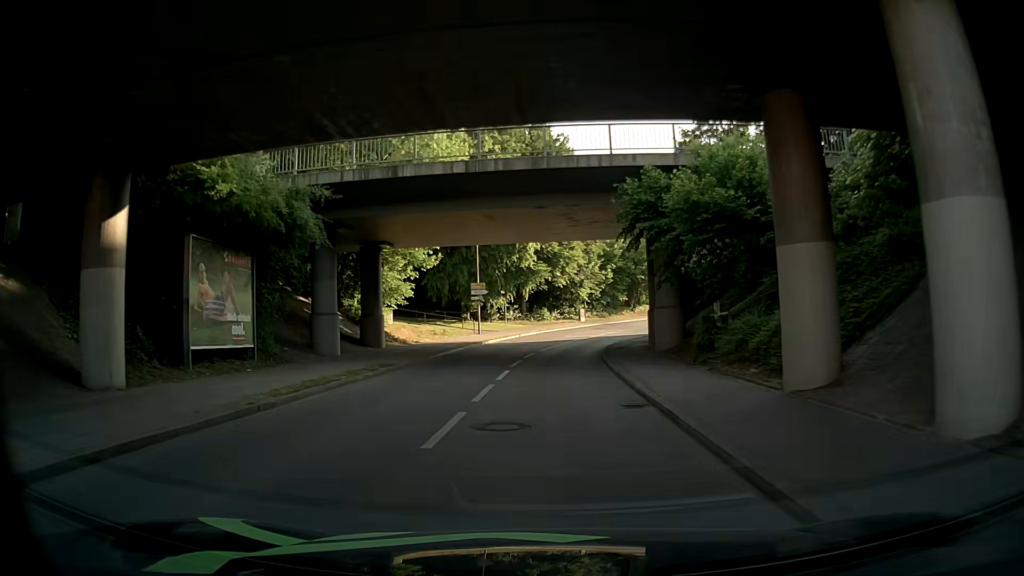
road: unclassified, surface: asphalt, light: Day
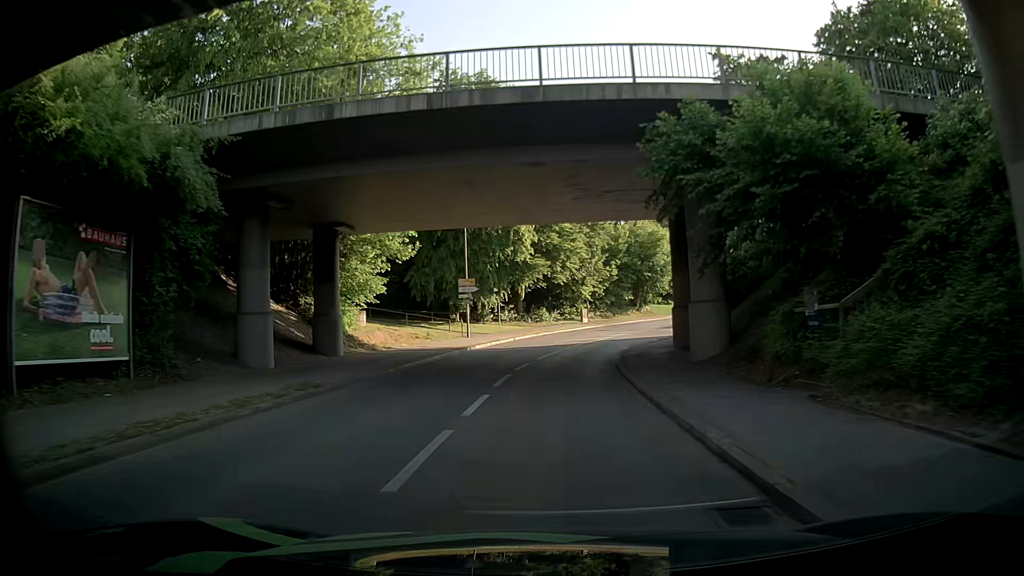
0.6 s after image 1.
(0.0, +6.3) m; -1°
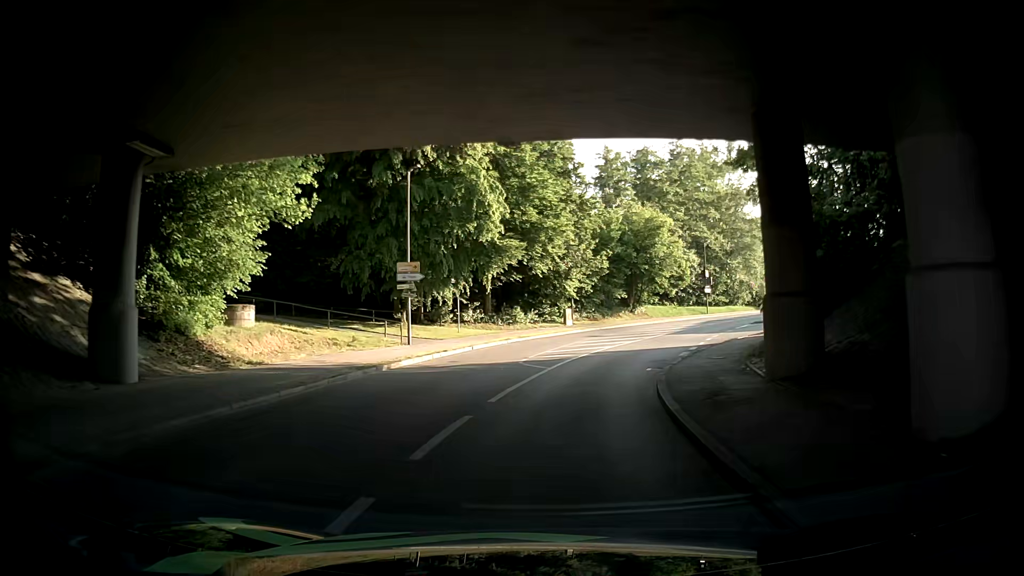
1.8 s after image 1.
(+0.1, +12.3) m; +2°
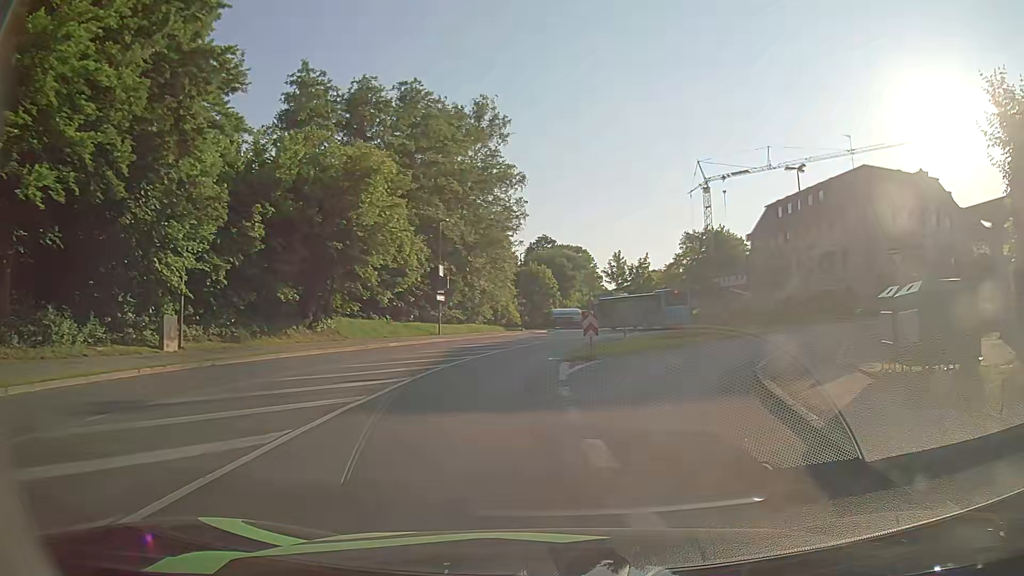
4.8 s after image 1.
(+3.5, +28.1) m; +25°
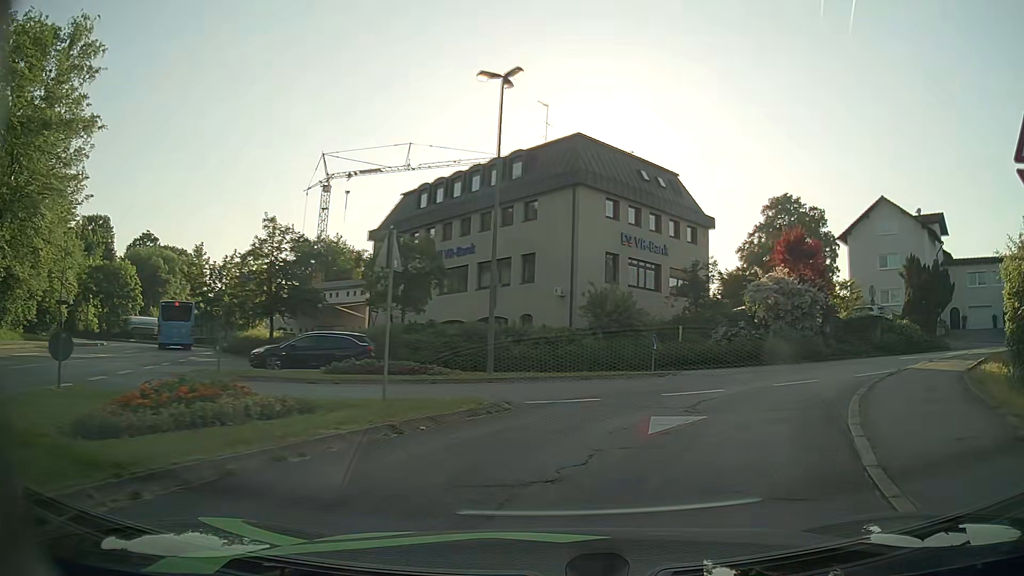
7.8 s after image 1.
(+5.2, +21.4) m; +33°
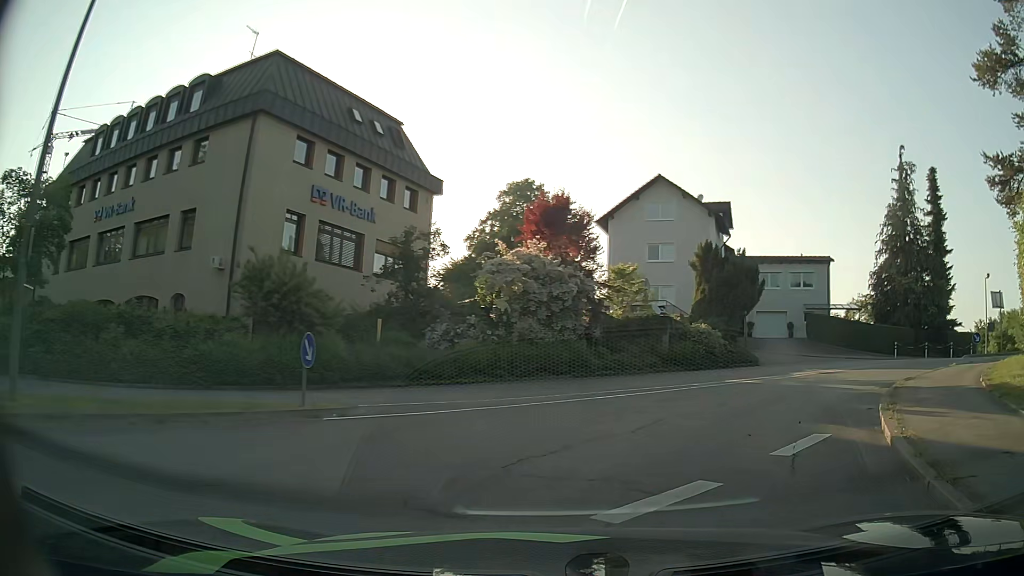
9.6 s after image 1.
(+2.3, +10.7) m; +24°
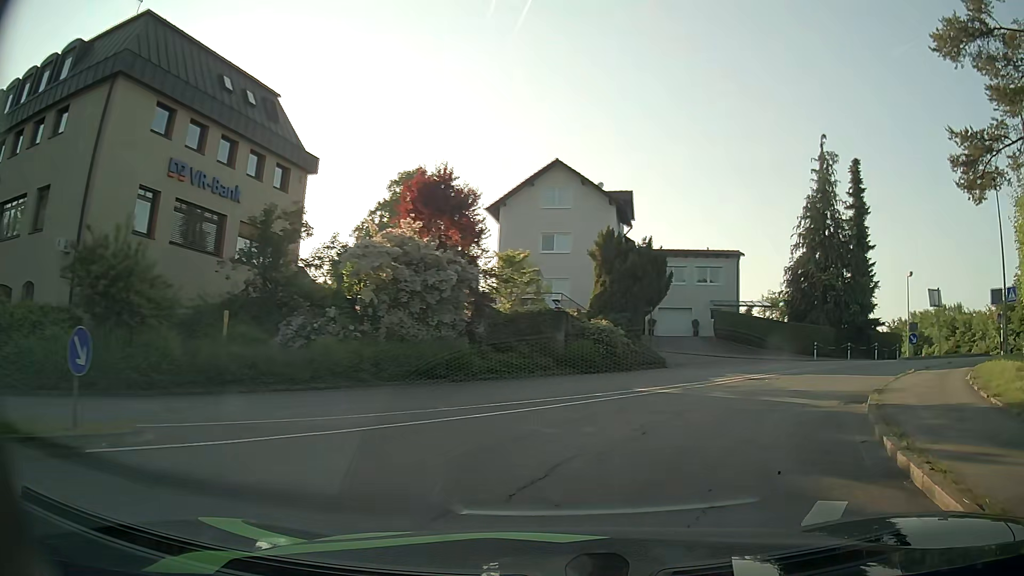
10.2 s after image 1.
(+0.3, +3.6) m; +9°
